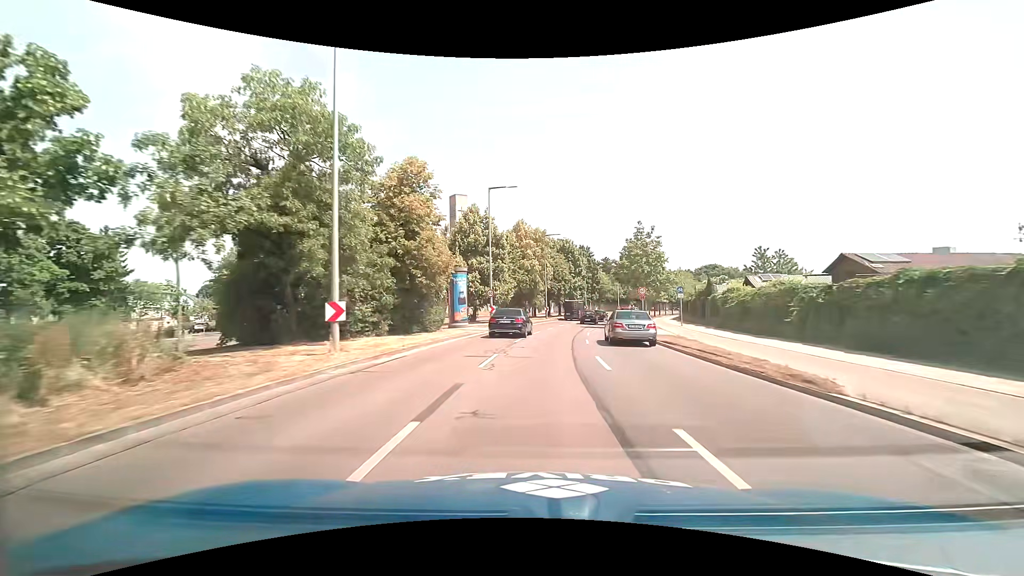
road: primary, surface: asphalt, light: Day
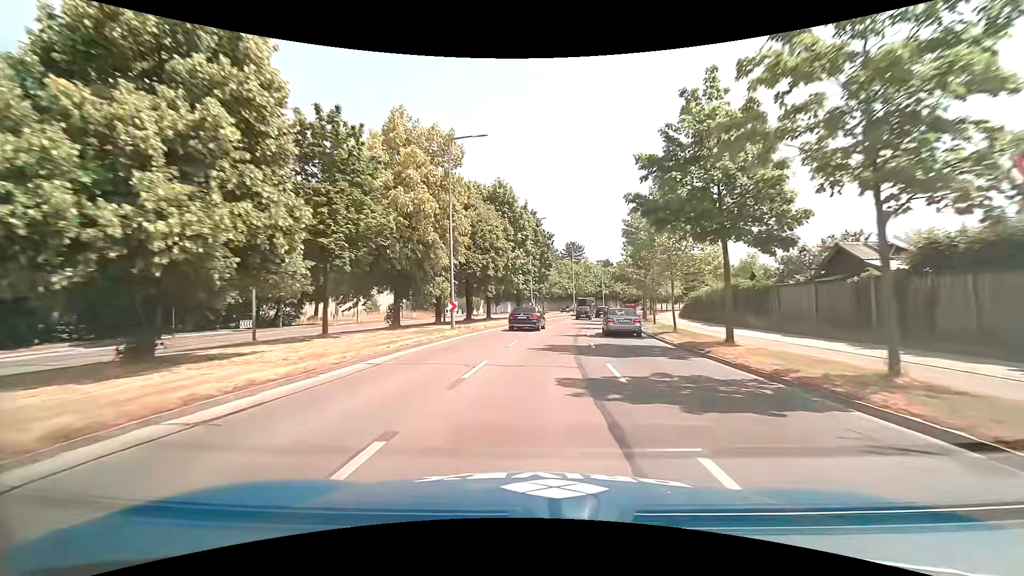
(+2.3, +34.6) m; +8°
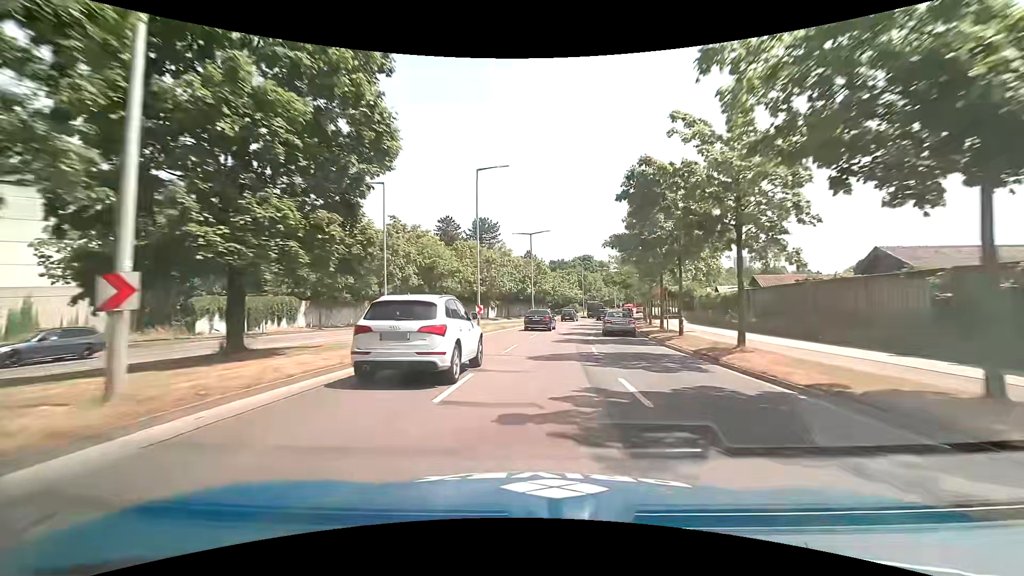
(+3.7, +45.1) m; +10°
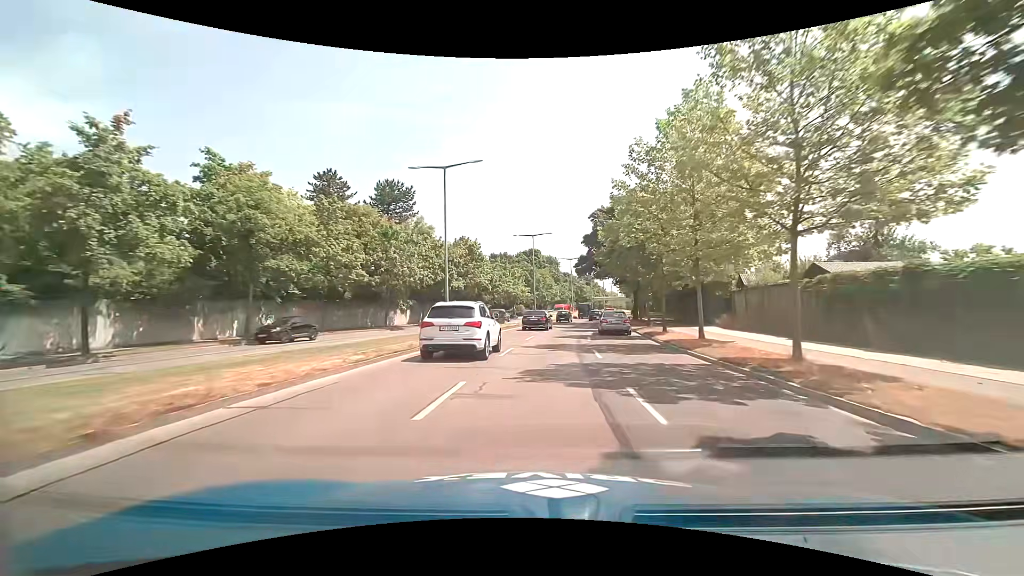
(+1.5, +28.1) m; +7°
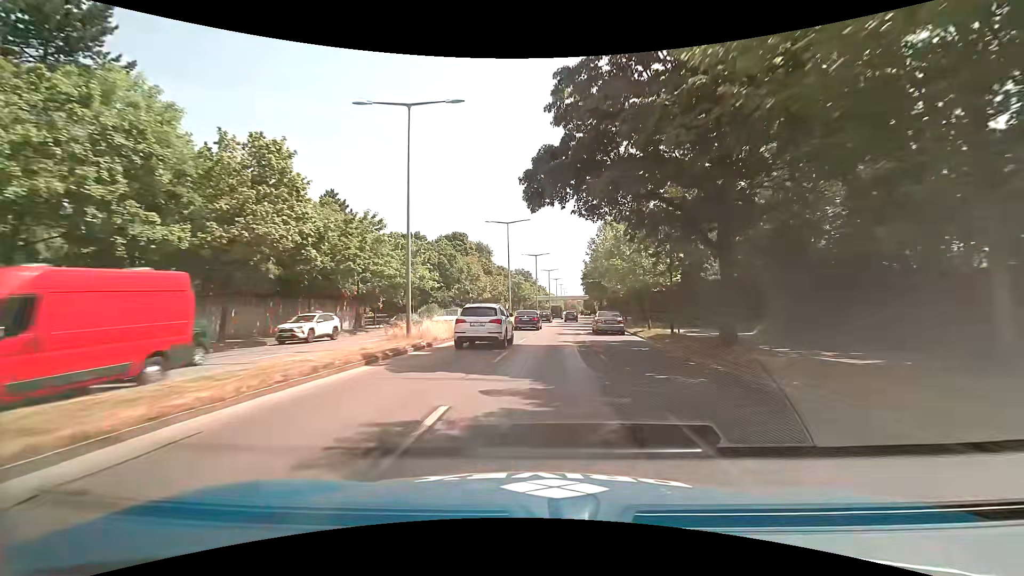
(+2.3, +38.4) m; +7°
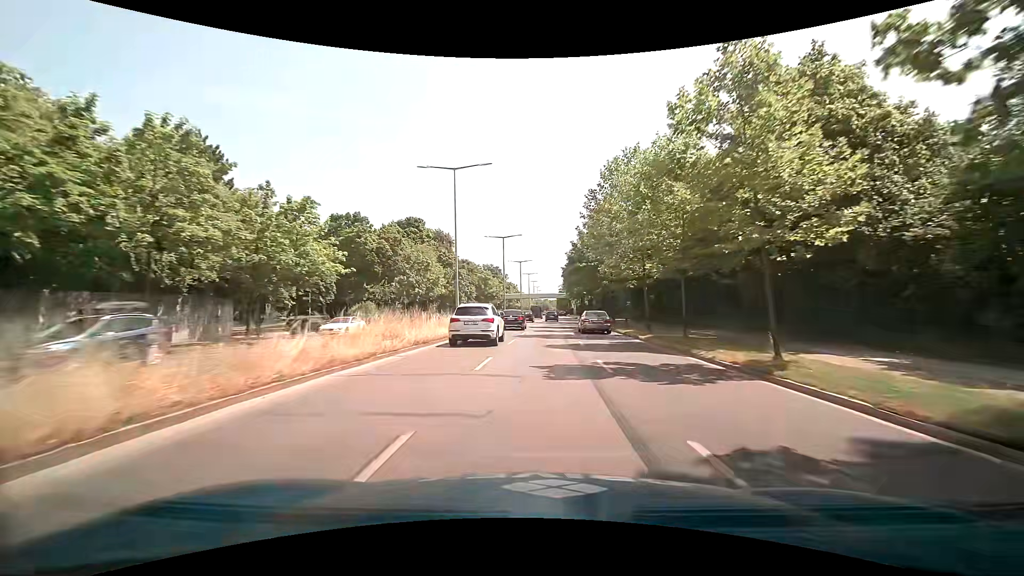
(+0.6, +19.5) m; +3°
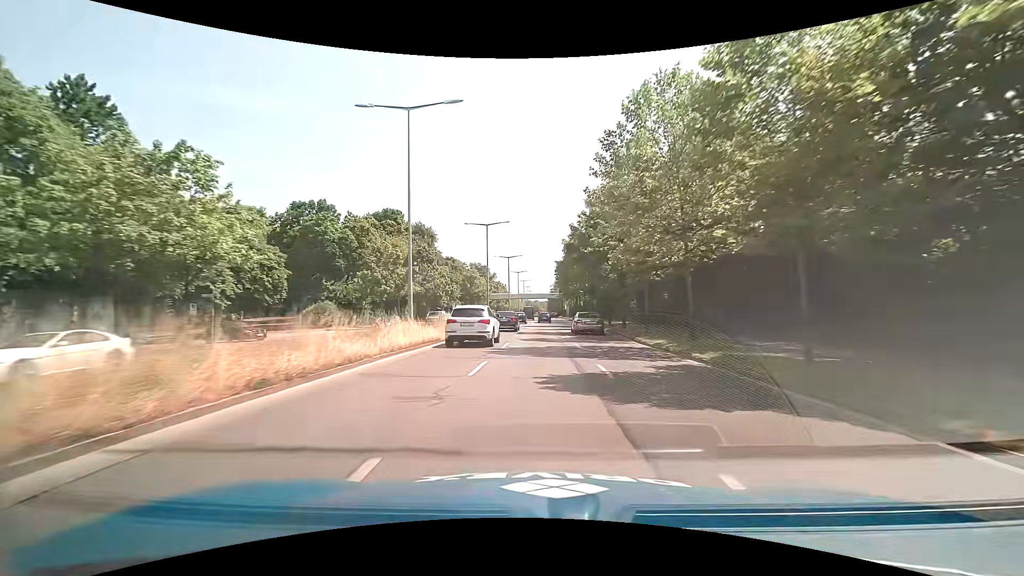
(+0.2, +9.8) m; +2°
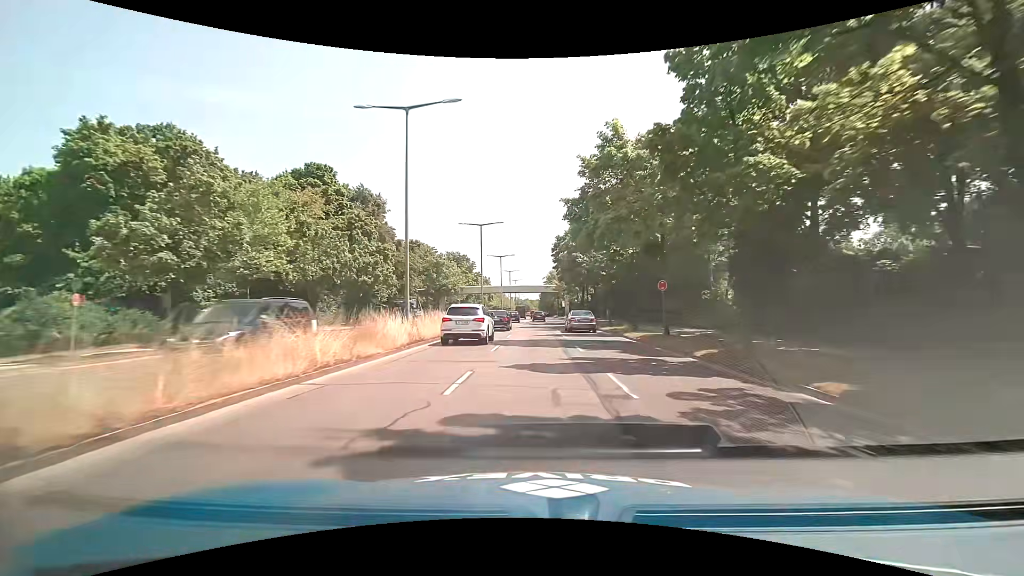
(+0.2, +29.3) m; +1°
(0, +10) (0, +20) (0, +30) (0, +40) (0, +50) (0, +60) (0, +70) (0, +80) (+1, +90) (+1, +100) m
